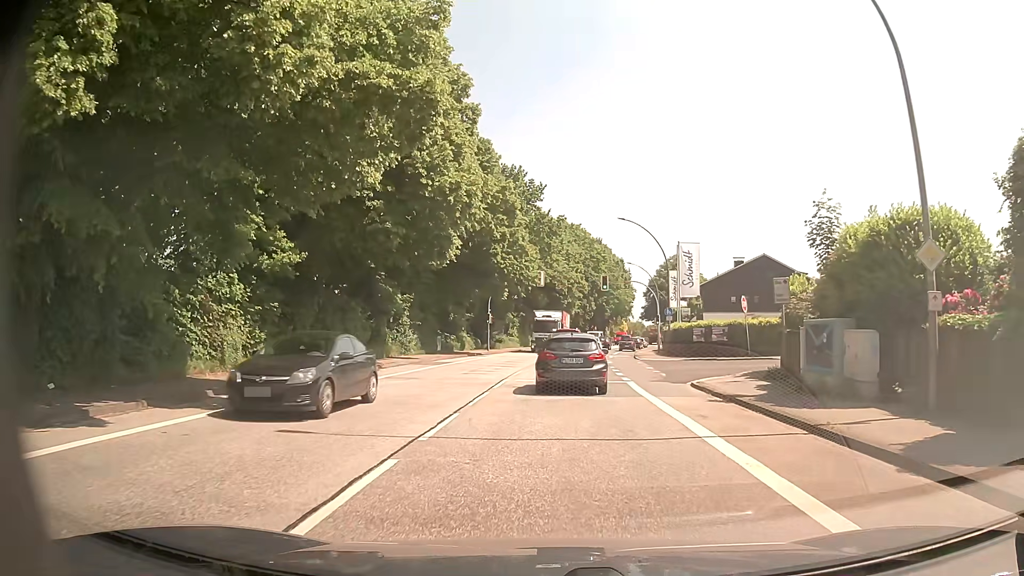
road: primary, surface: asphalt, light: Day
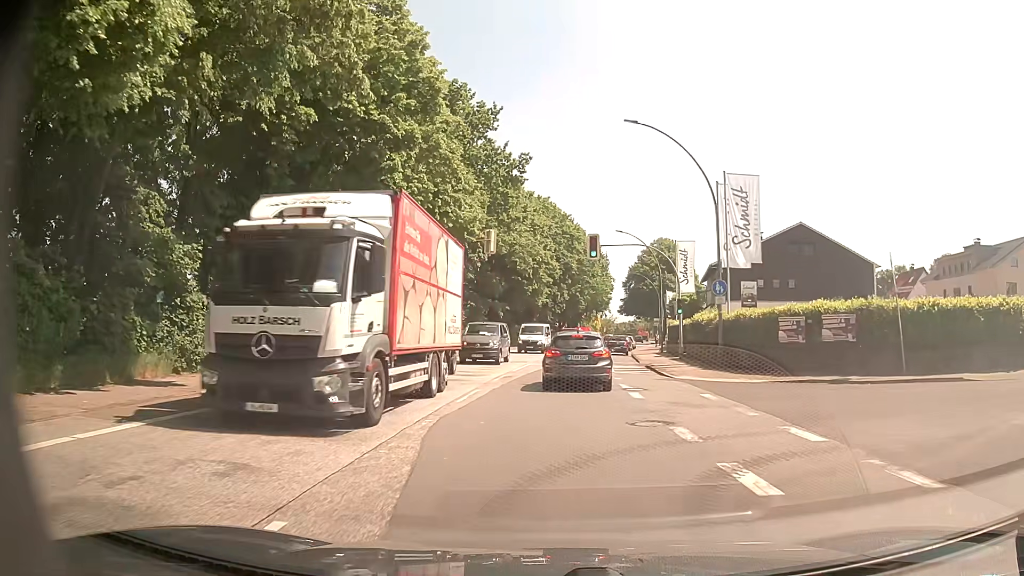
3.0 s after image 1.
(+0.6, +22.4) m; +3°
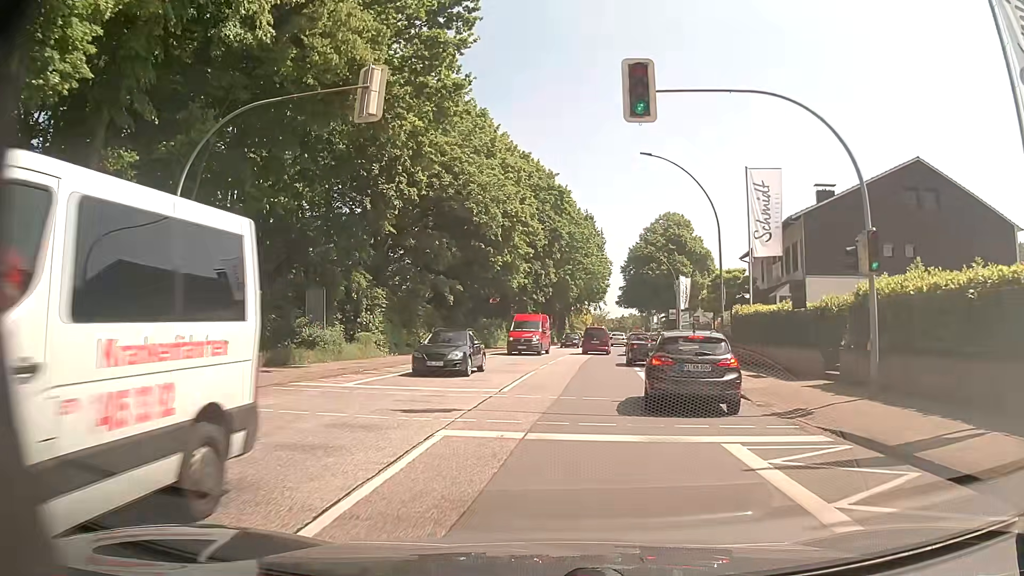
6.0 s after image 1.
(+0.3, +23.1) m; +2°
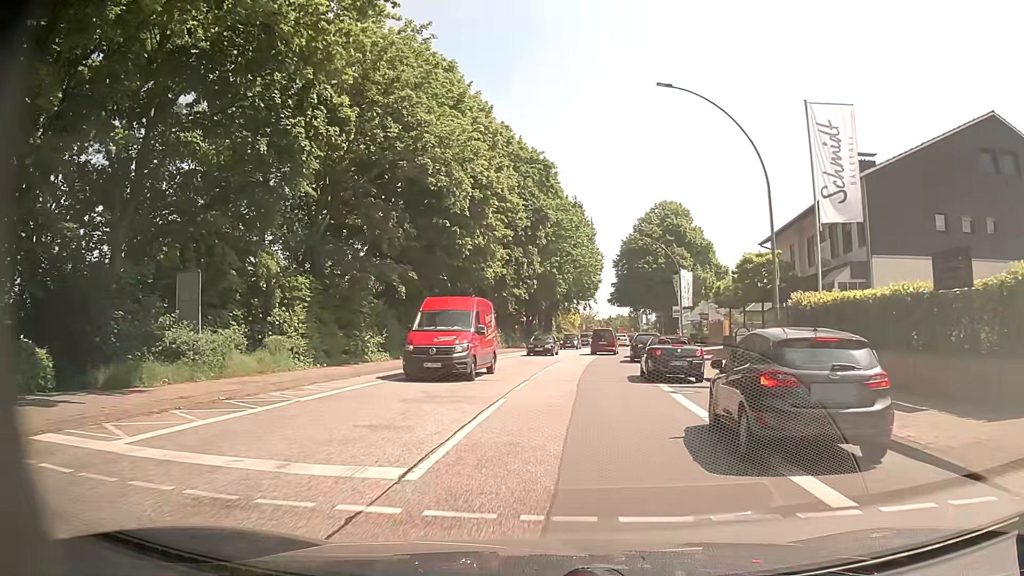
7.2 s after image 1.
(+0.1, +9.5) m; +2°
